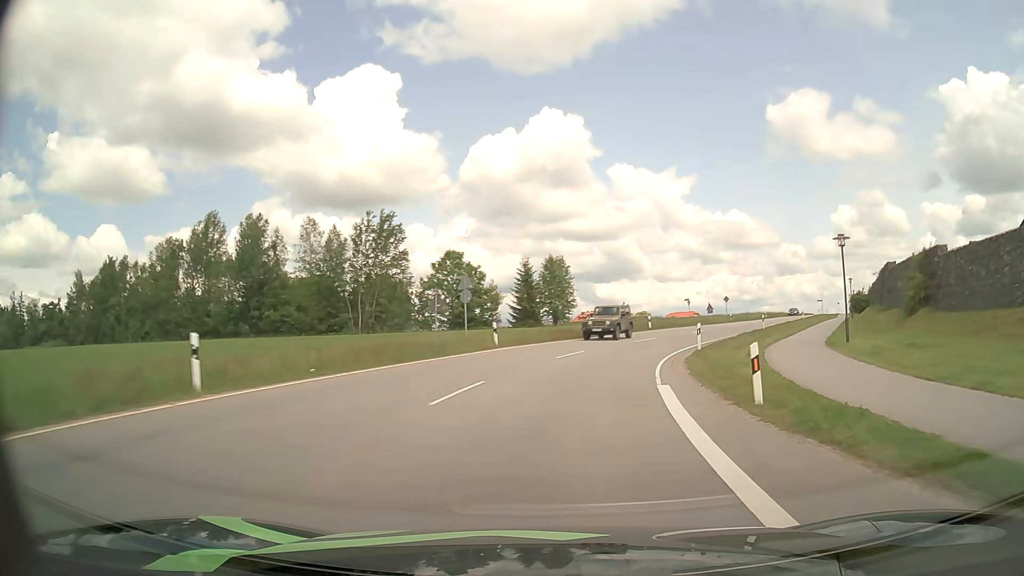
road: tertiary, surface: asphalt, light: Day
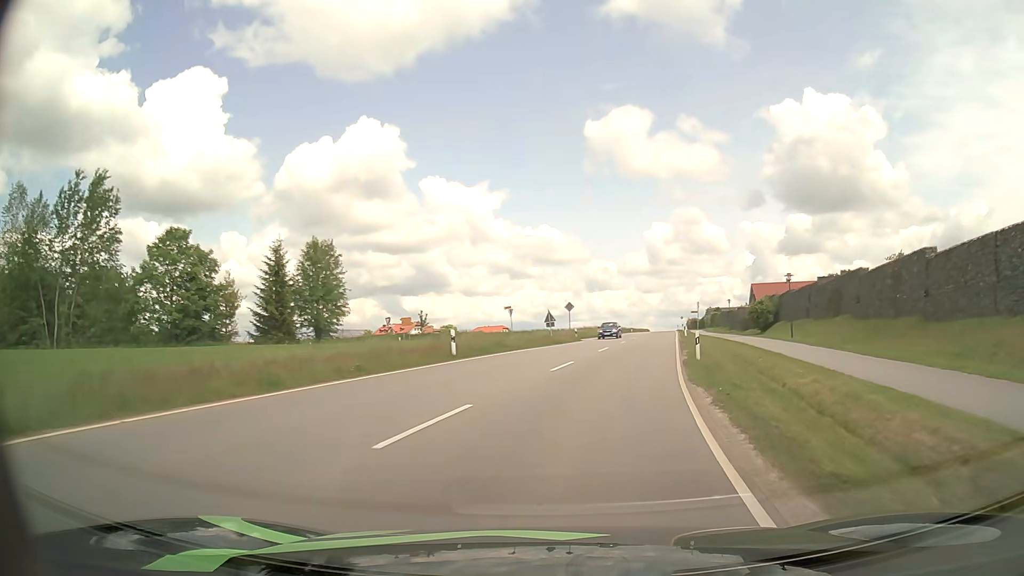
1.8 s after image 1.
(+3.8, +26.2) m; +16°
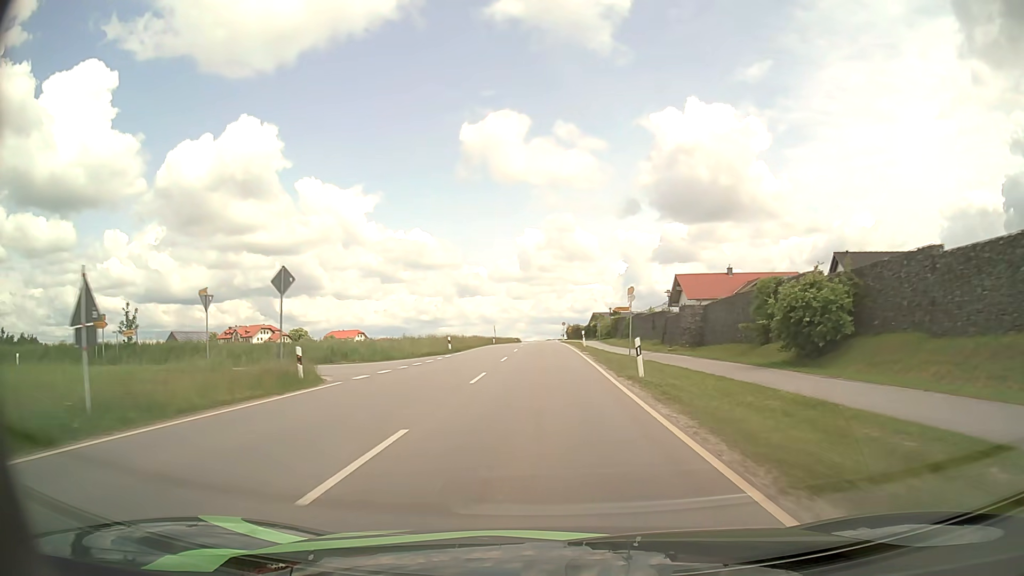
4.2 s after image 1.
(+5.6, +37.5) m; +12°
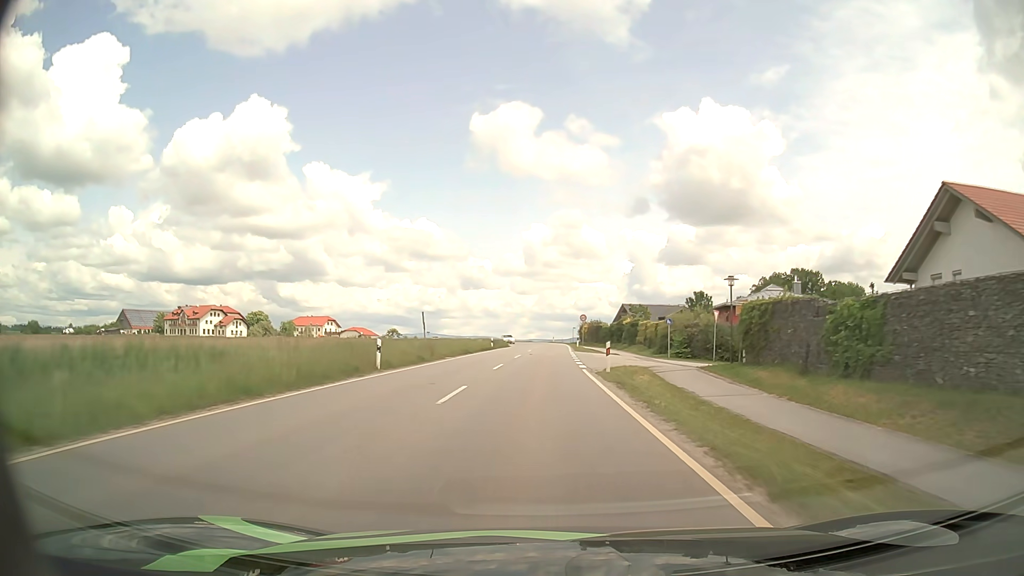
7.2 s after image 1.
(-0.1, +53.2) m; 0°
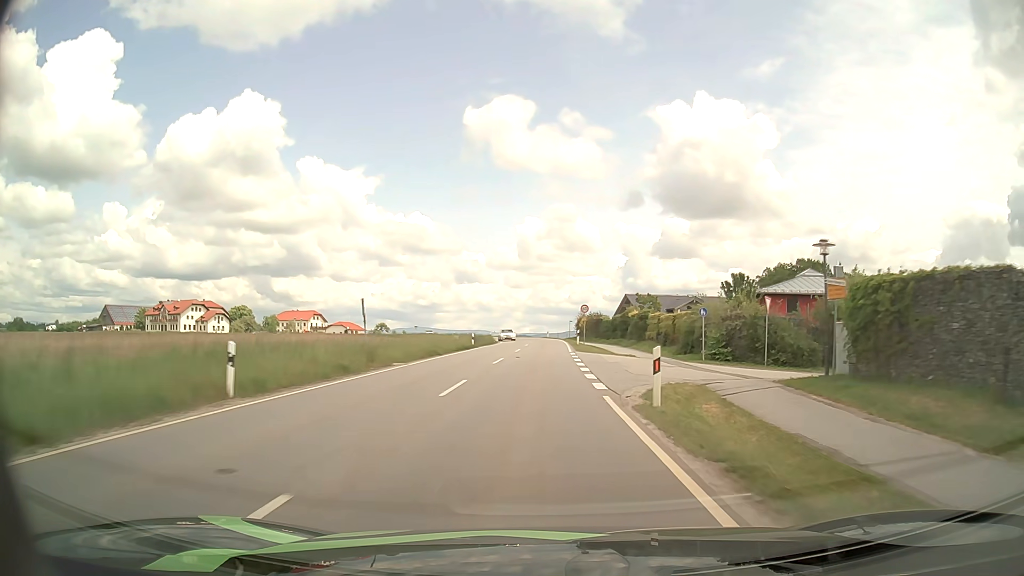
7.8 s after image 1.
(0.0, +11.0) m; 0°
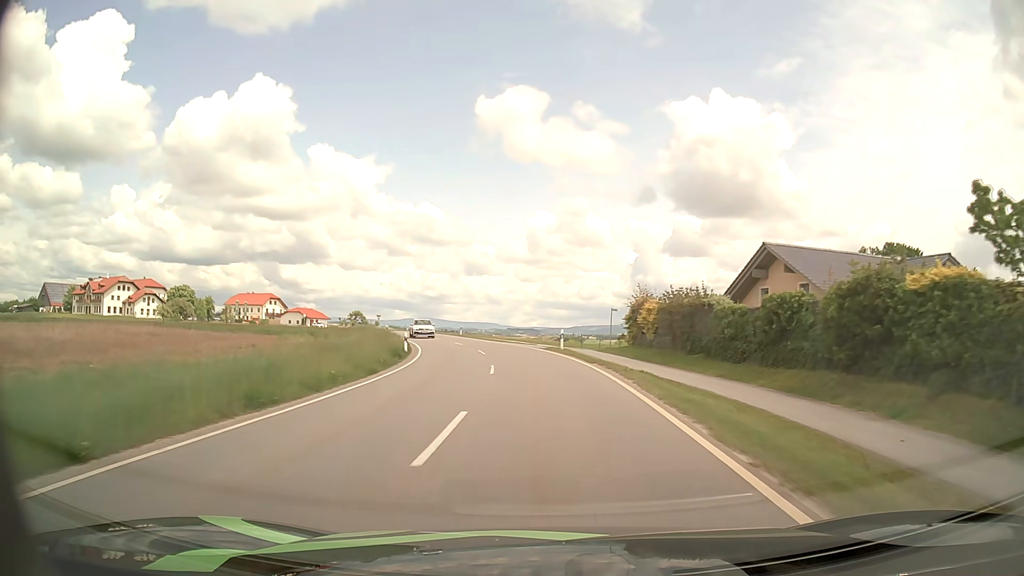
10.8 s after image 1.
(-0.3, +54.6) m; -1°
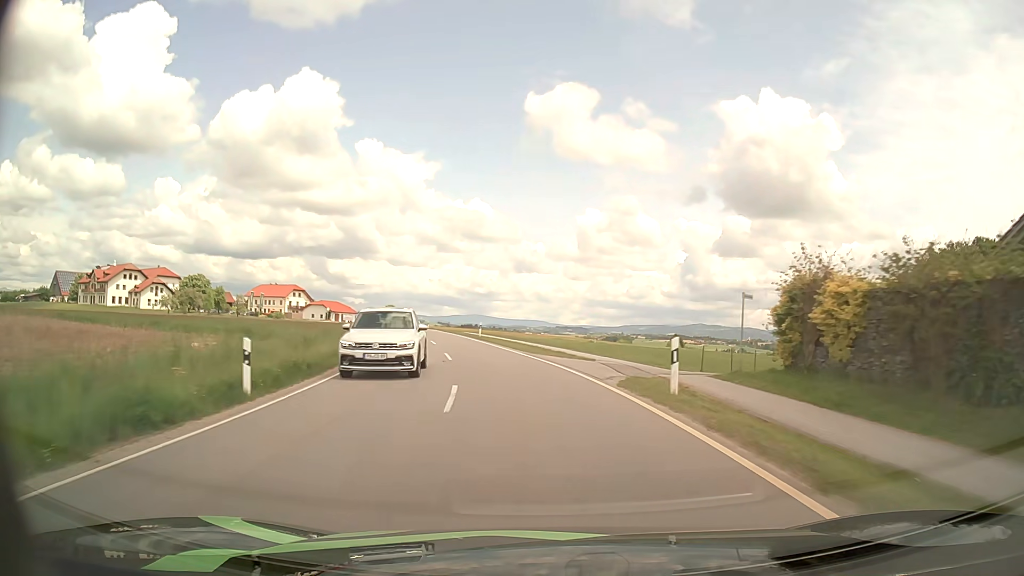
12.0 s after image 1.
(-0.5, +20.7) m; -4°
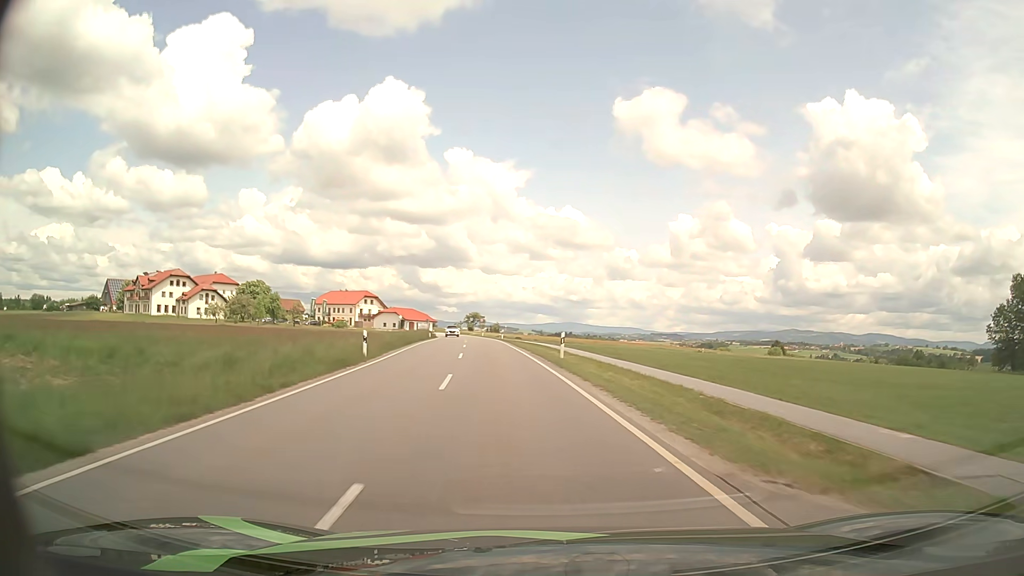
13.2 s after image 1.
(-1.4, +20.3) m; -8°
(0, +10) (-1, +20) (-2, +30) (-4, +40) (-5, +50) (-6, +60) (-8, +70) (-9, +79) (-10, +89) (-12, +99) m
